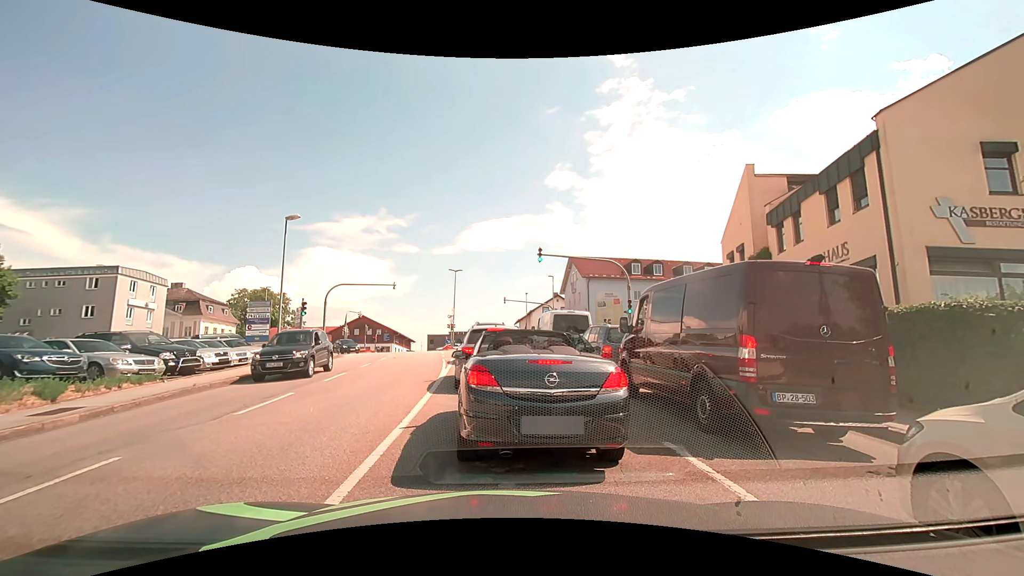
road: tertiary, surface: asphalt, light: Day
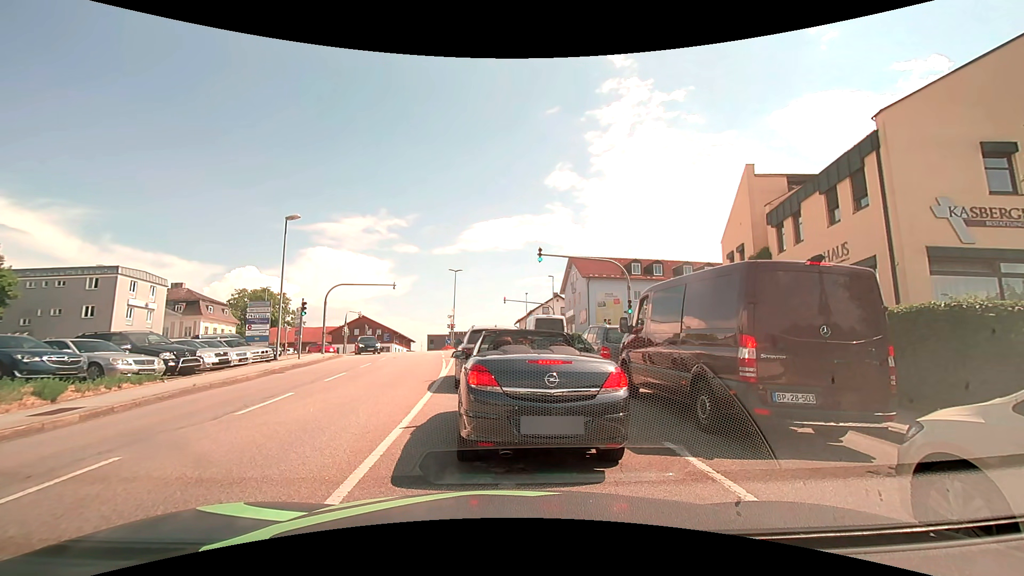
(0.0, 0.0) m; 0°
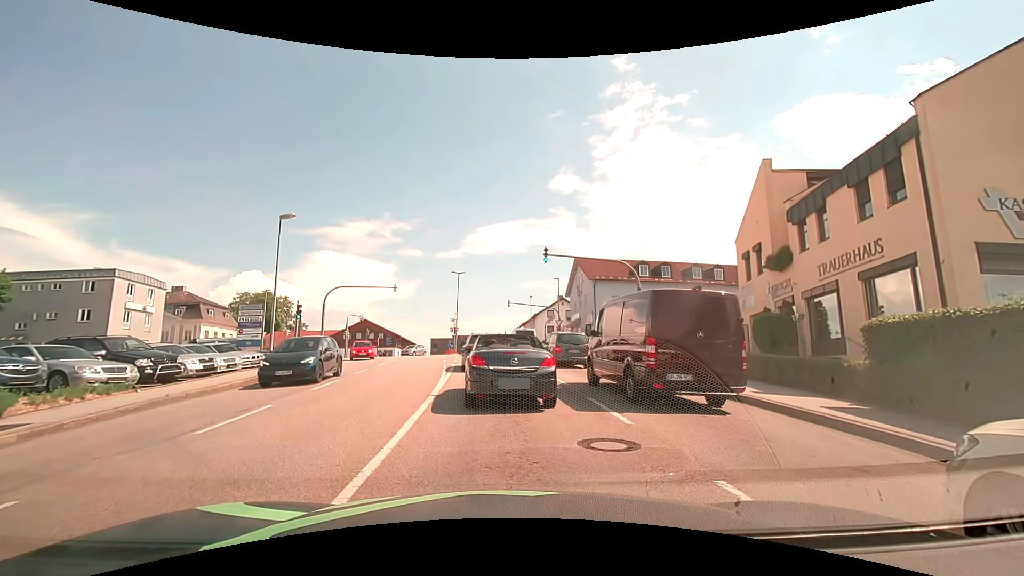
(0.0, +1.5) m; -1°
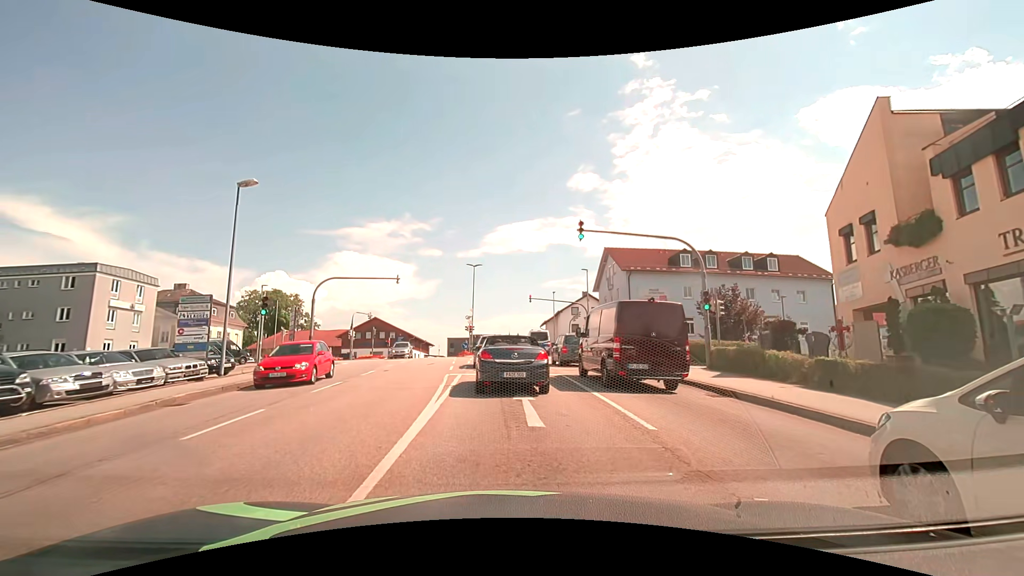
(-0.1, +7.0) m; -2°
